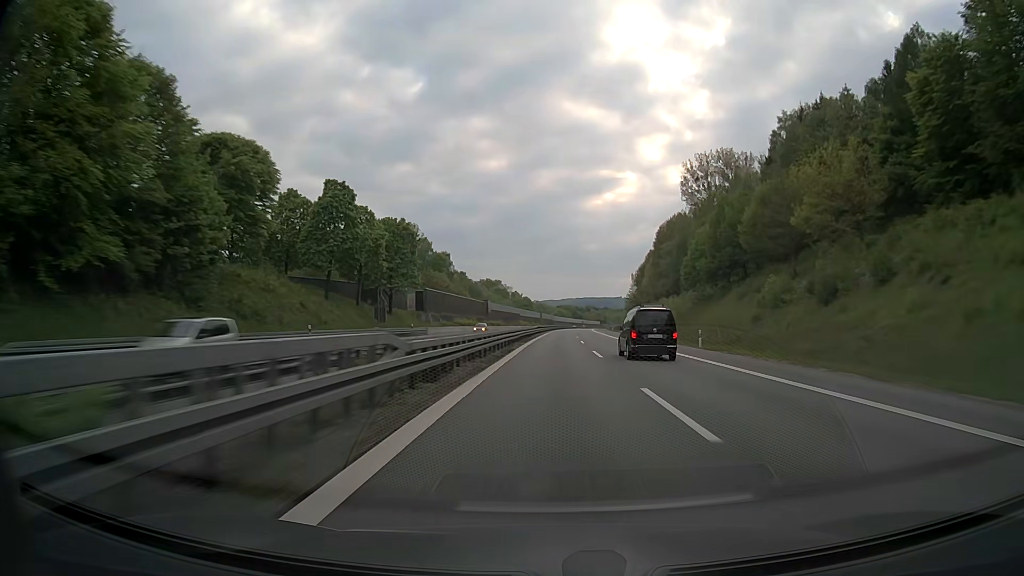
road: motorway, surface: asphalt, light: Day
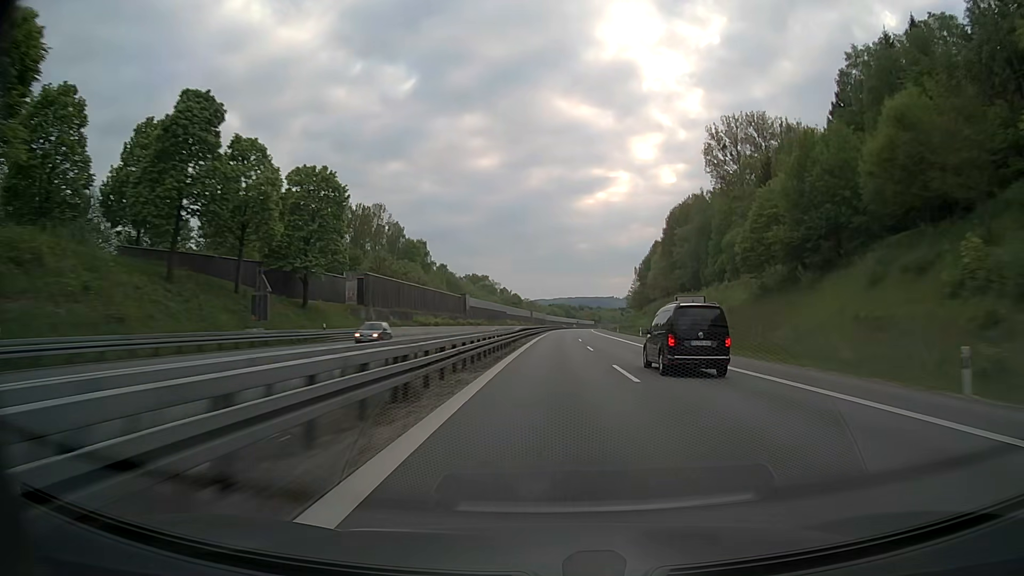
(+0.1, +28.4) m; +1°
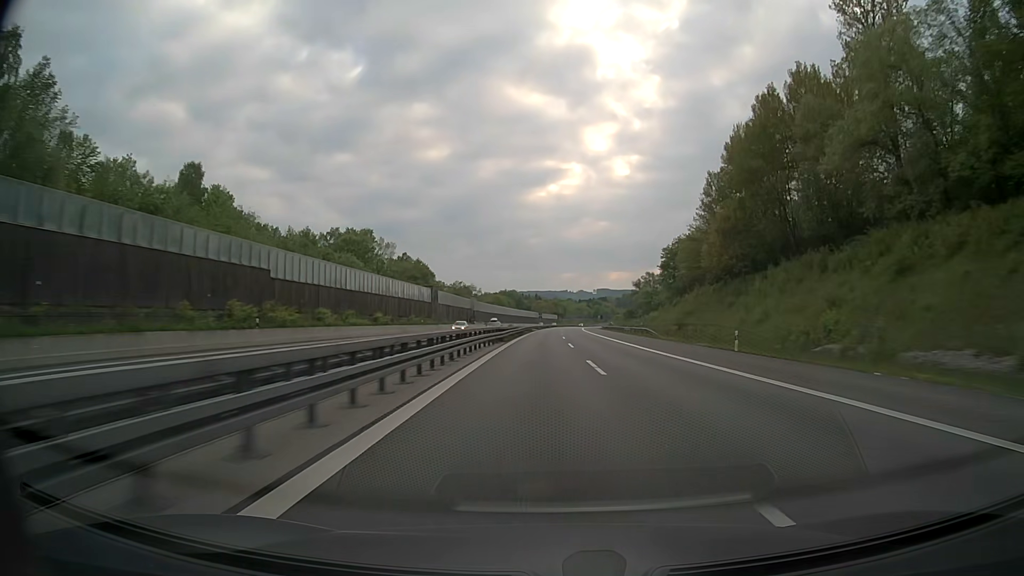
(+4.7, +142.7) m; +4°
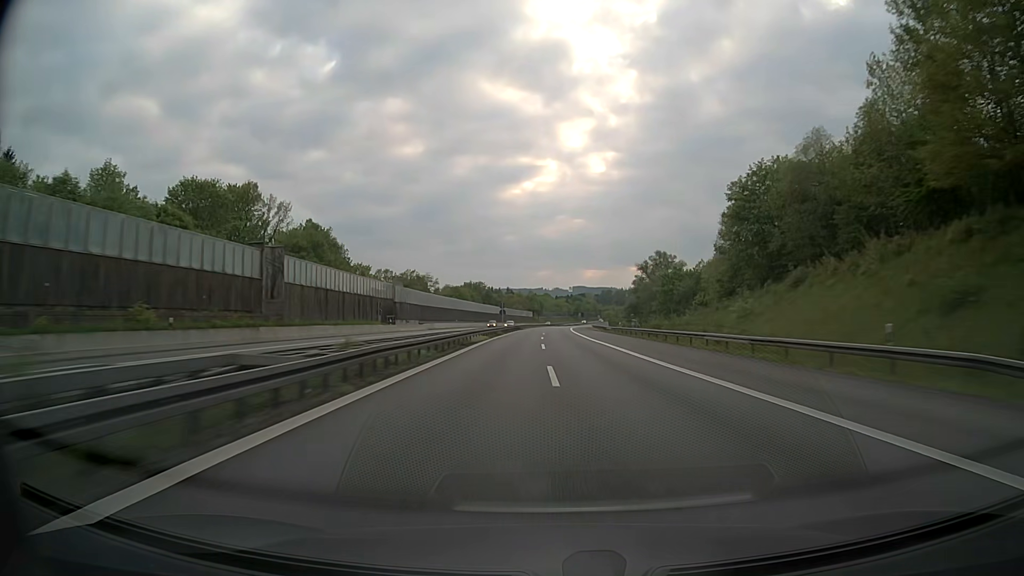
(+1.1, +57.2) m; +2°
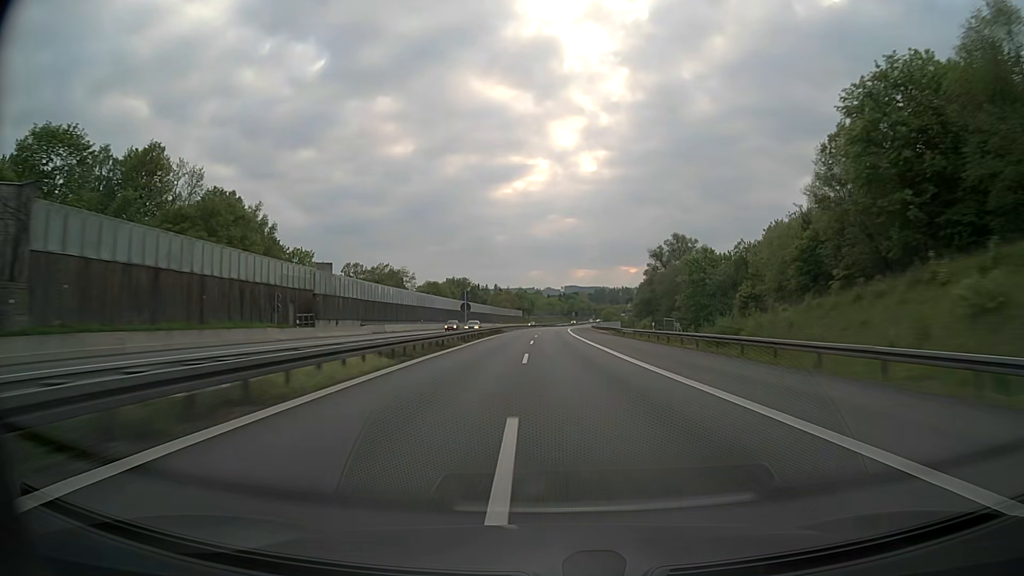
(+0.2, +28.6) m; +1°
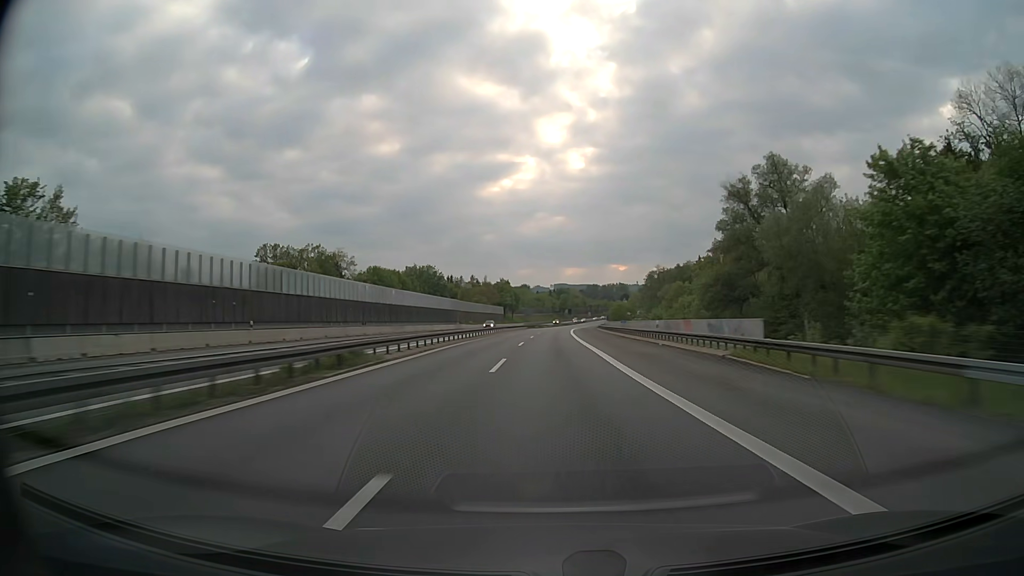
(+0.5, +57.3) m; +1°
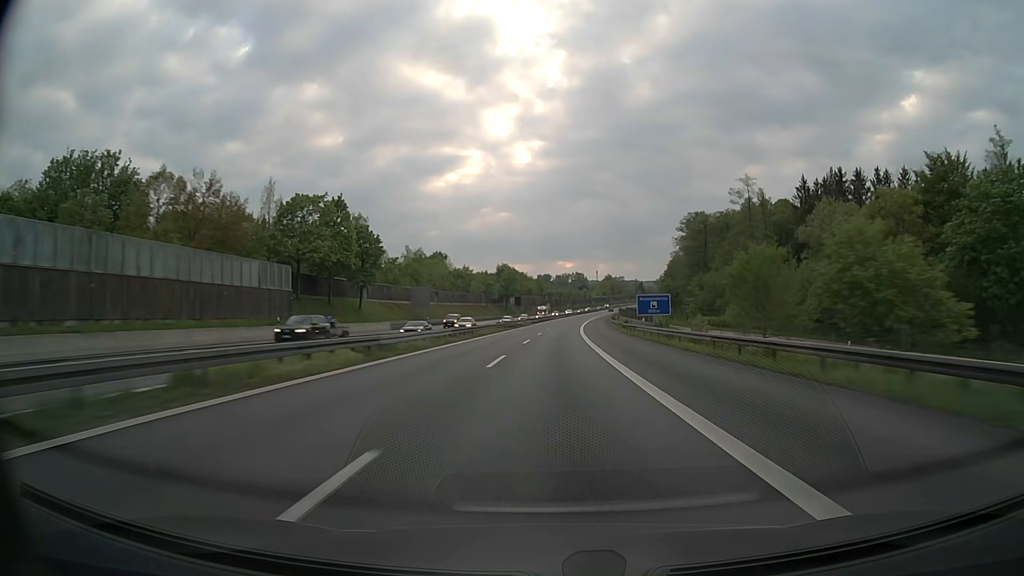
(+4.3, +143.2) m; +4°
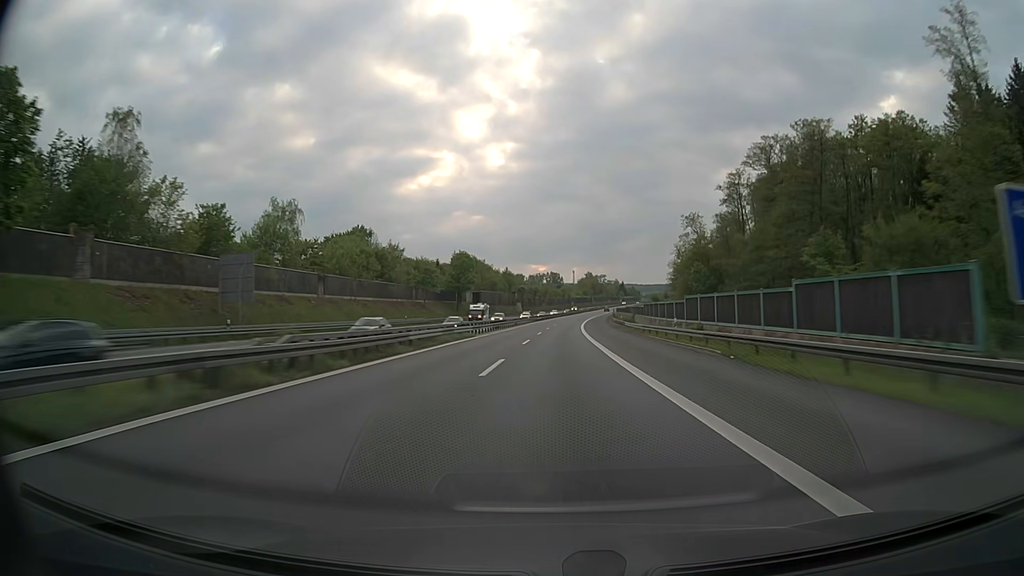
(+1.1, +57.3) m; +2°
(0, +10) (0, +20) (0, +30) (+1, +40) (+1, +50) (+1, +60) (+2, +70) (+2, +80) (+3, +90) (+4, +100) m
